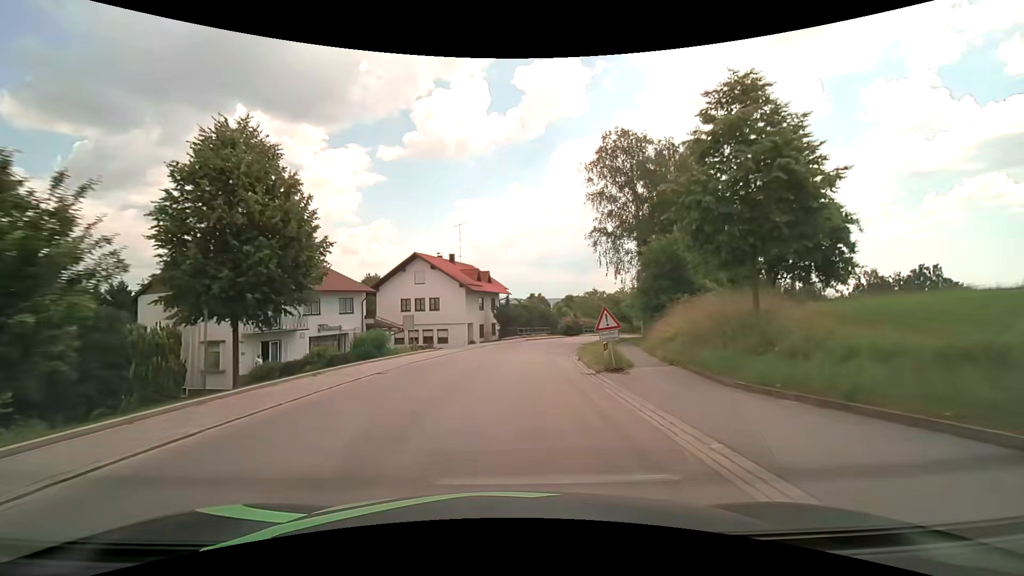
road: secondary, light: Day
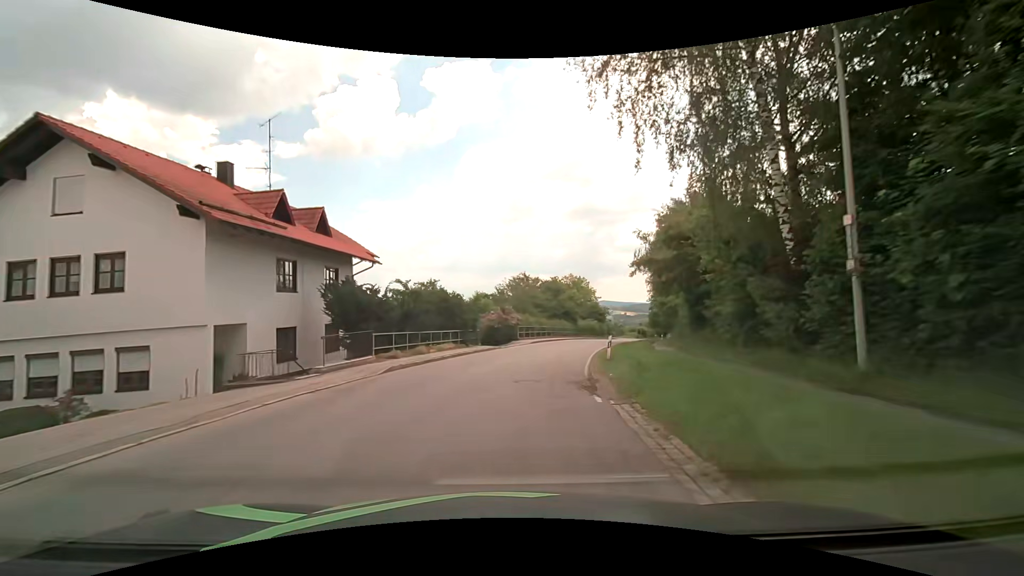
(+2.3, +30.8) m; +10°
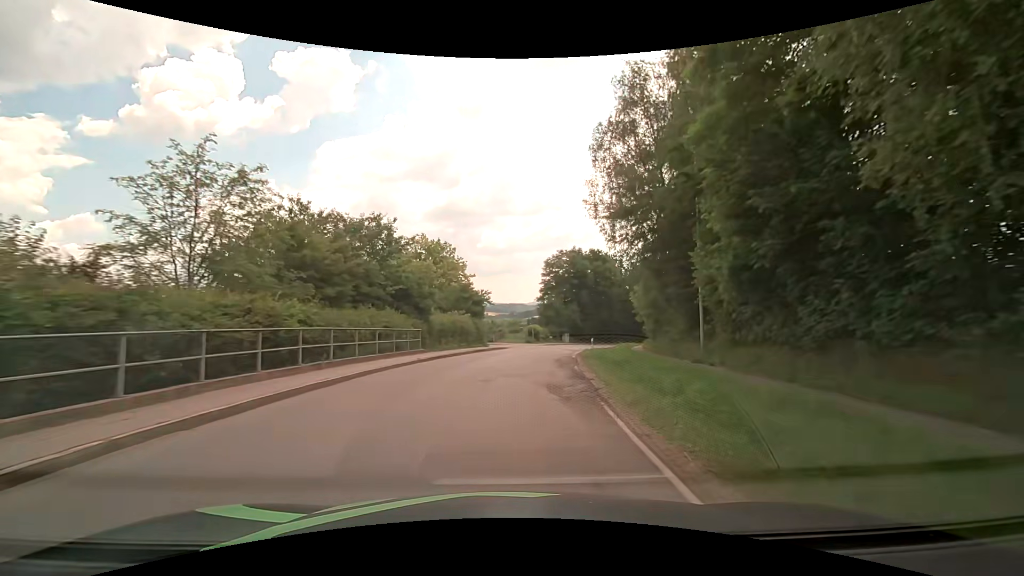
(+5.4, +37.6) m; +16°
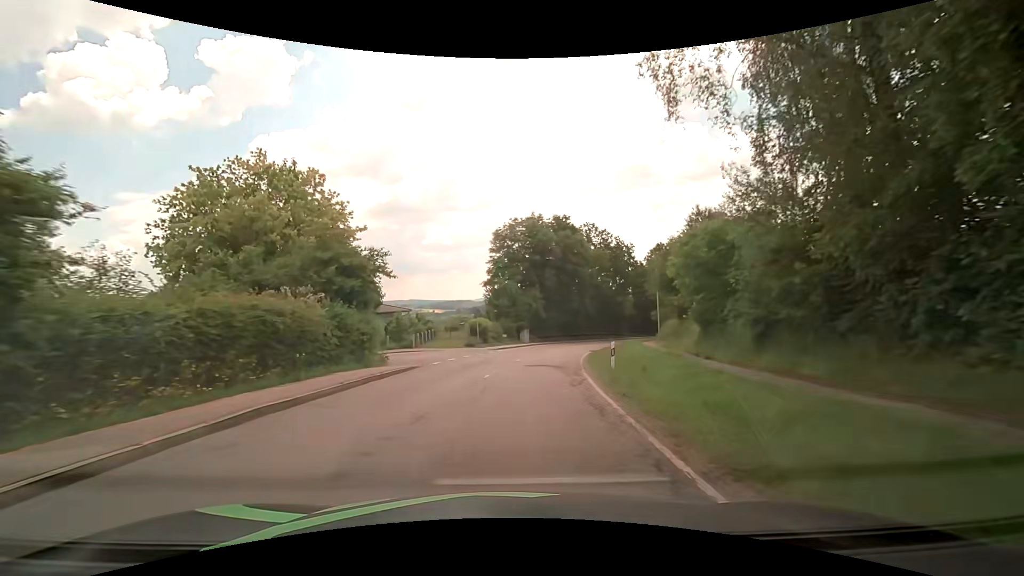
(+1.2, +22.8) m; +6°
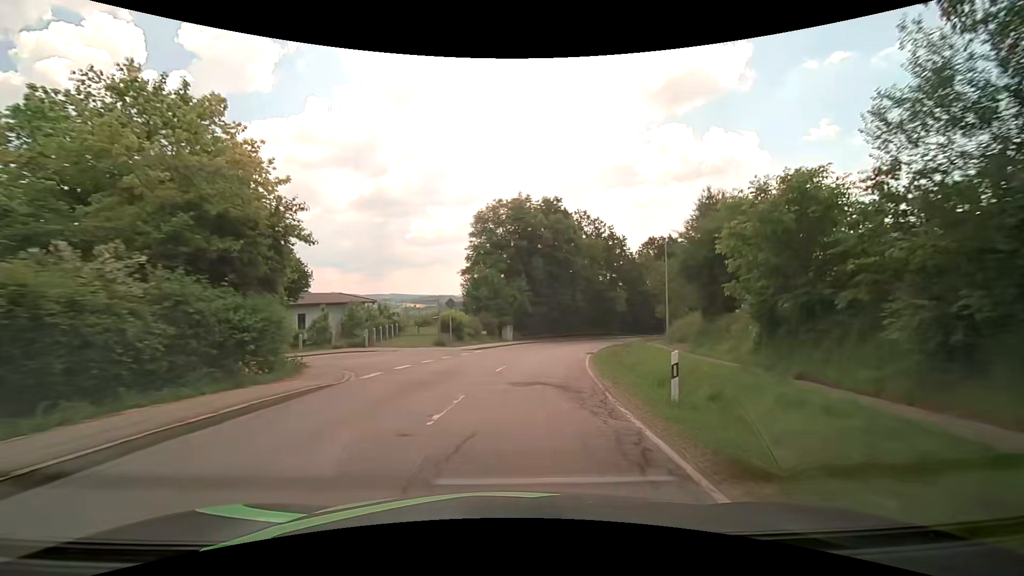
(+0.1, +7.6) m; +2°
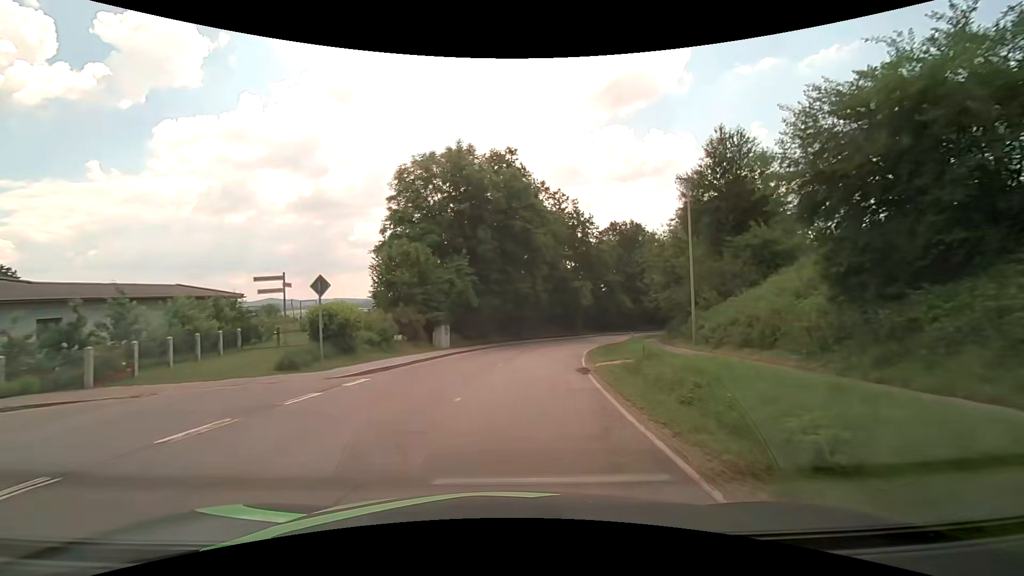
(+0.7, +15.3) m; +6°
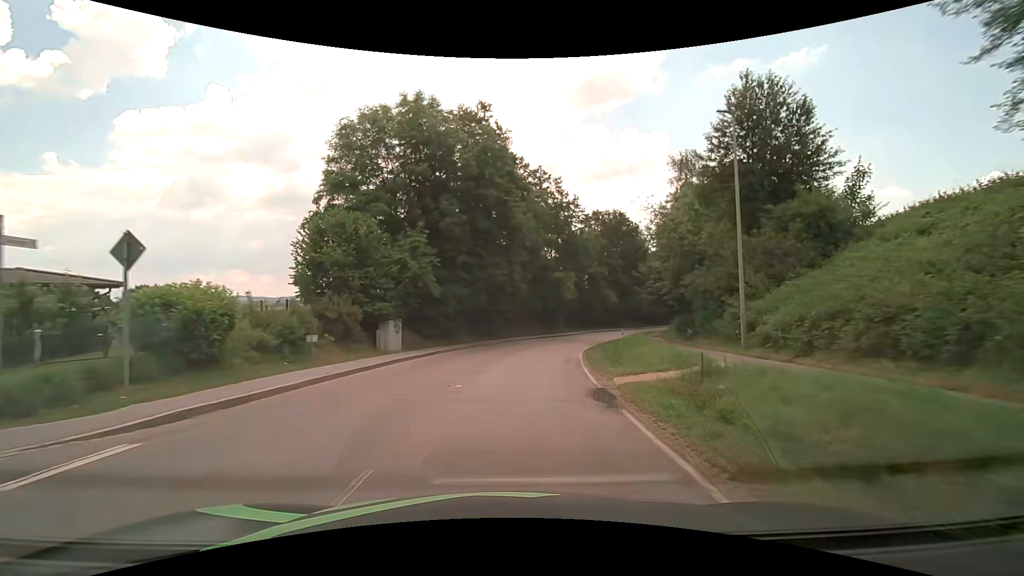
(+0.2, +7.7) m; +3°
(0, +10) (+1, +20) (+3, +30) (+5, +40) (+8, +49) (+12, +58) (+16, +67) (+21, +76) (+27, +84) (+32, +93) m
